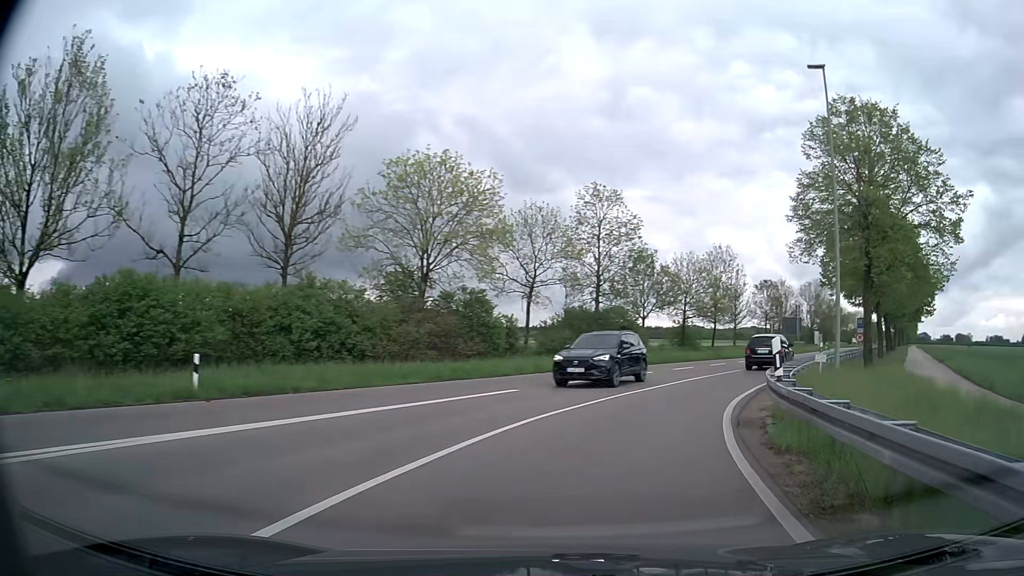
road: primary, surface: asphalt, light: Day
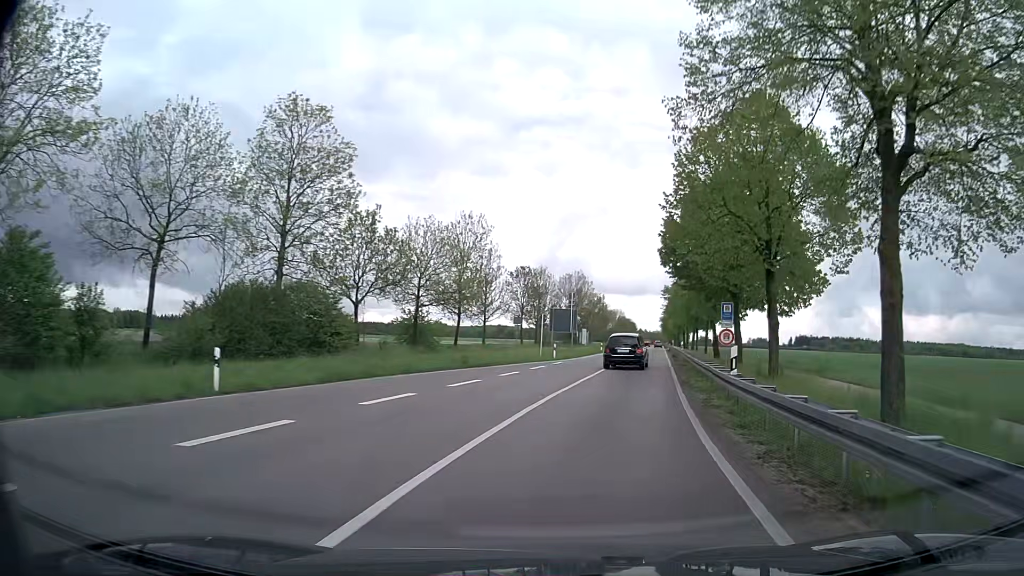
(+4.3, +19.1) m; +22°
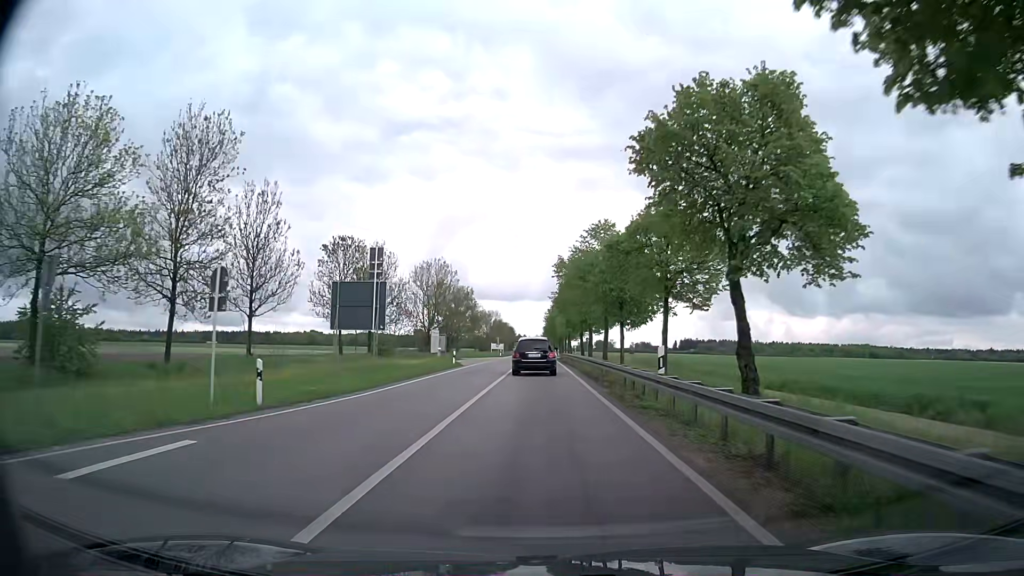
(+4.3, +31.4) m; +11°
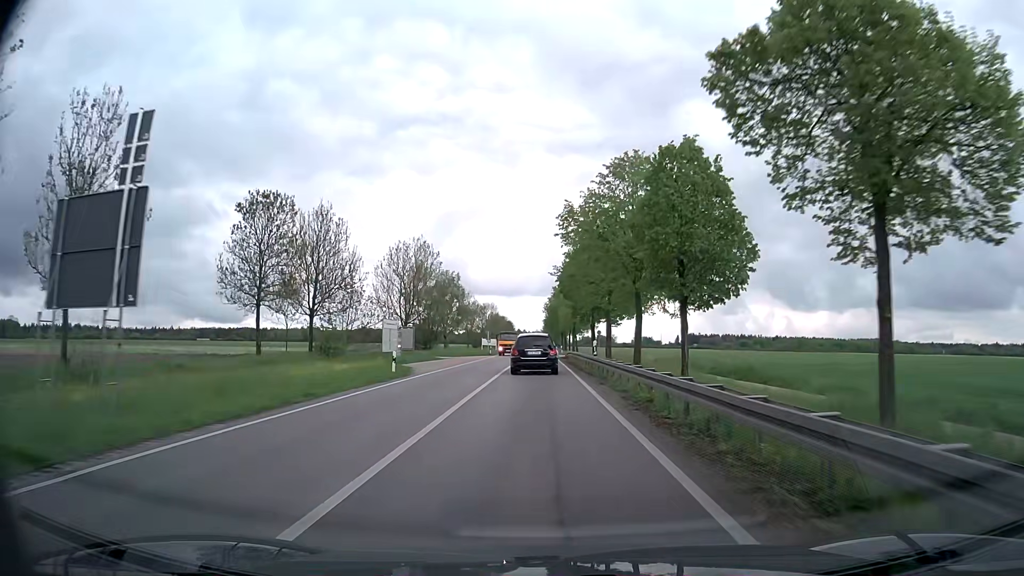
(+0.1, +18.2) m; 0°
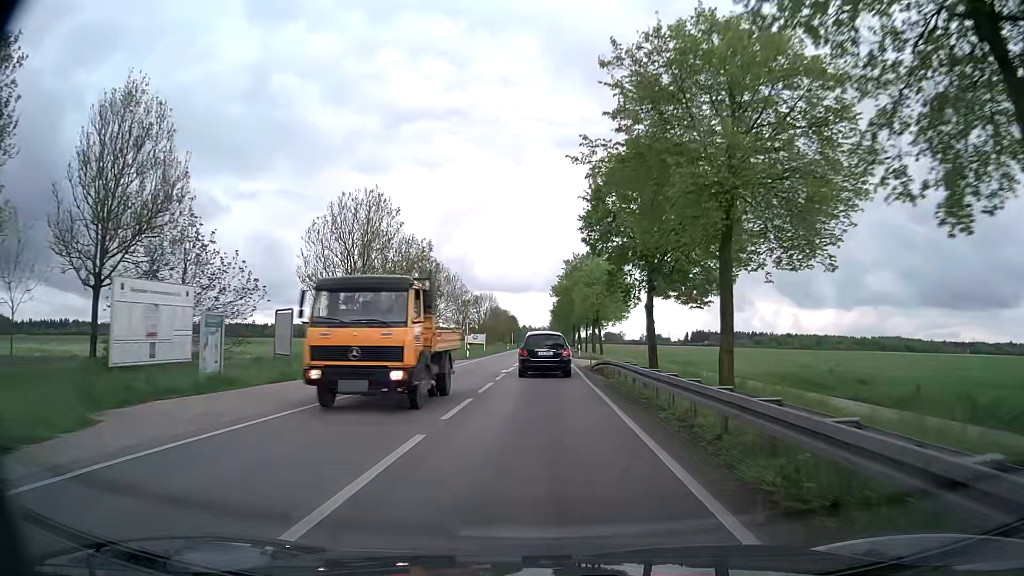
(-0.2, +28.6) m; 0°
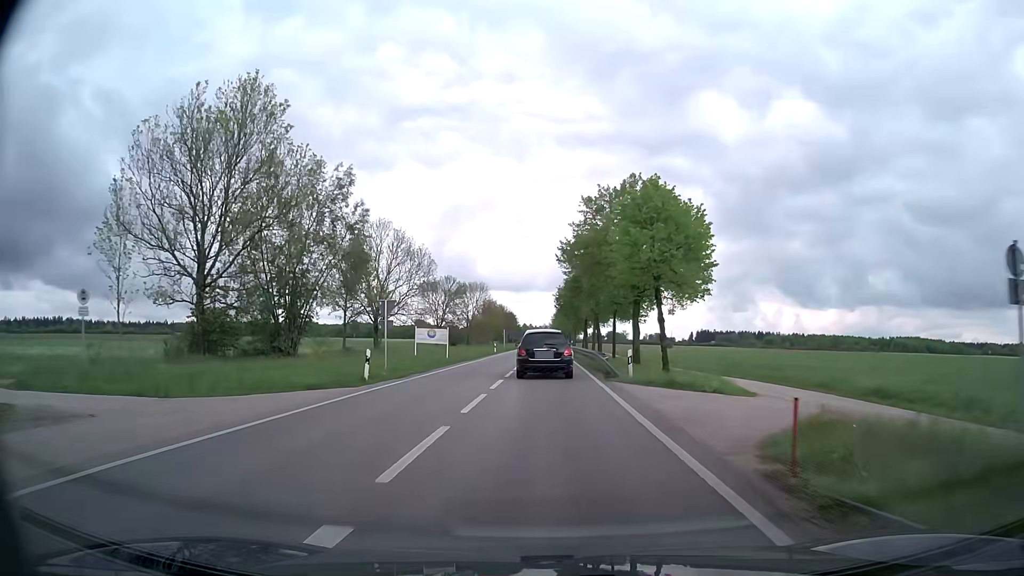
(-0.3, +29.3) m; 0°
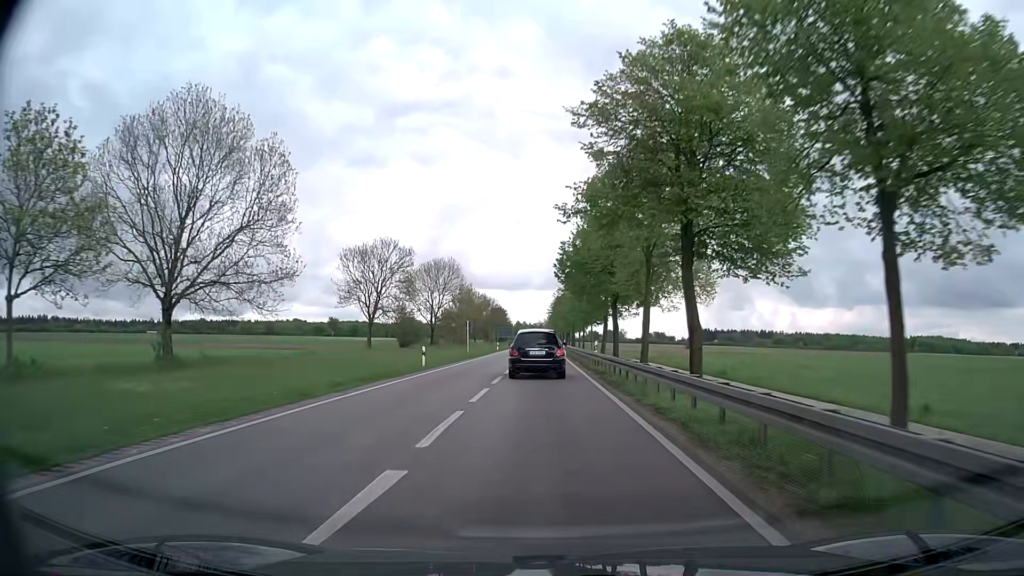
(+0.2, +40.2) m; 0°
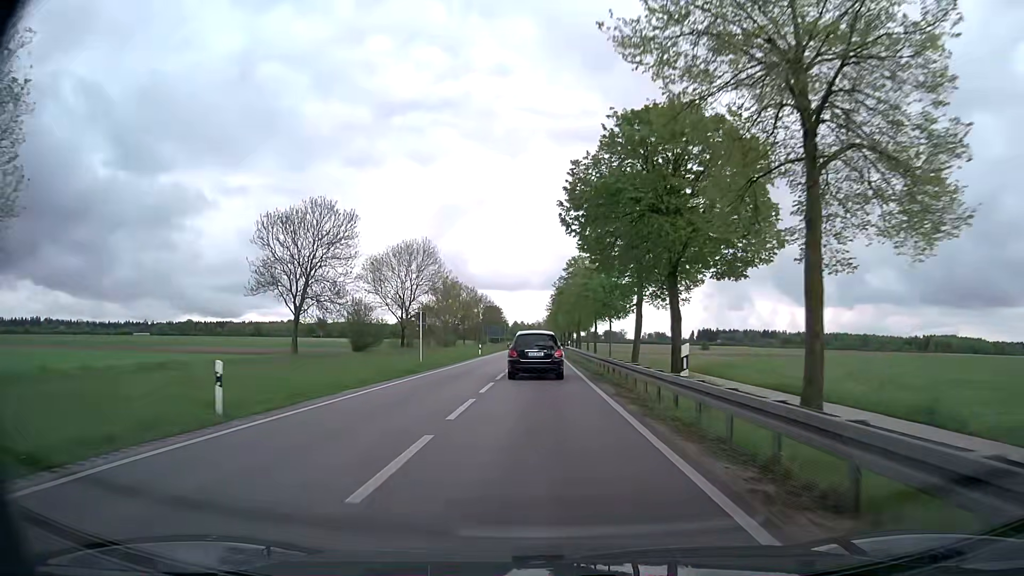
(+0.1, +20.9) m; 0°
(0, +10) (0, +20) (0, +30) (0, +40) (0, +50) (0, +60) (0, +70) (0, +80) (0, +90) (0, +100) m
